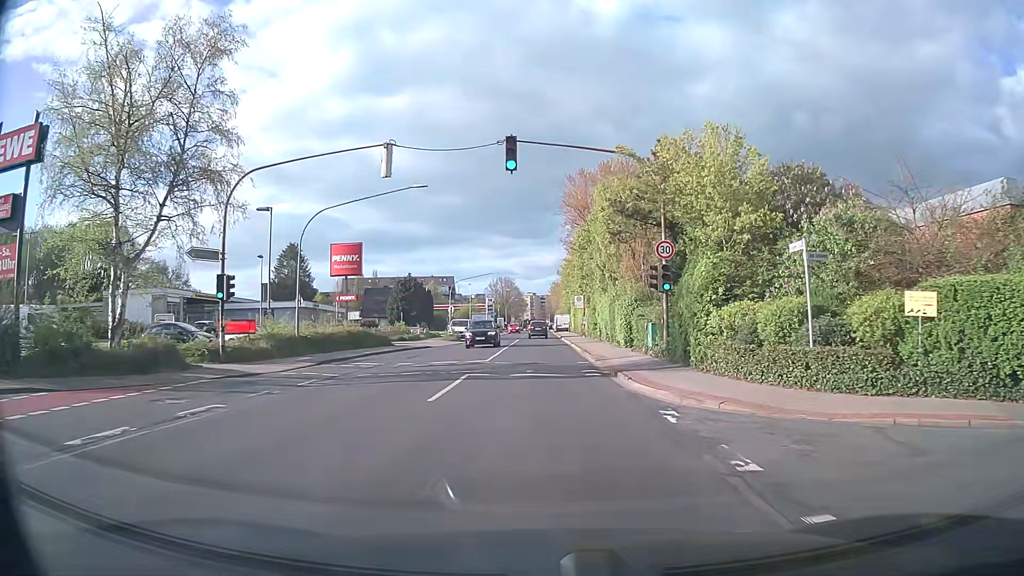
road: secondary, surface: asphalt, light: Day
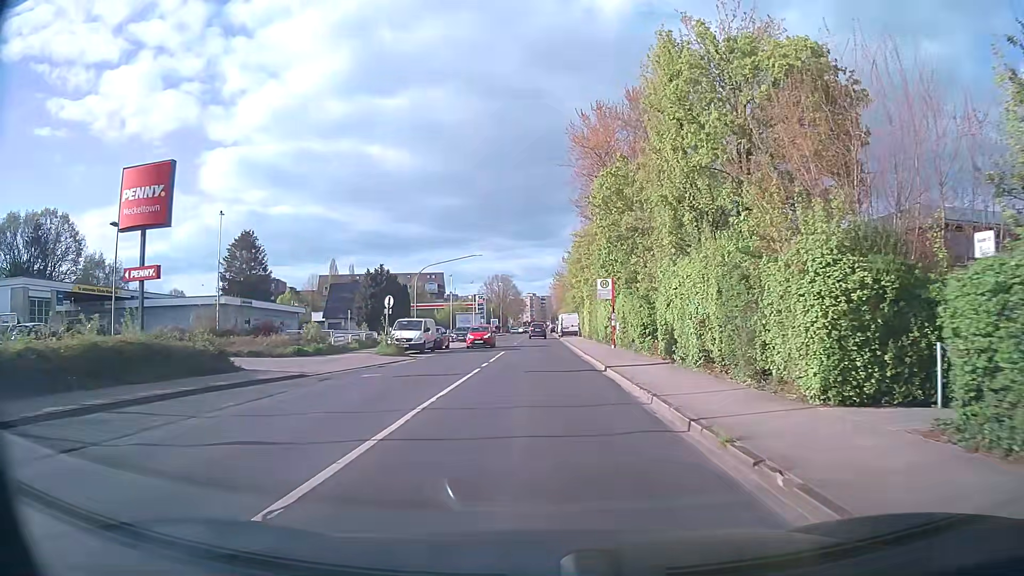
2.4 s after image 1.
(0.0, +22.9) m; 0°
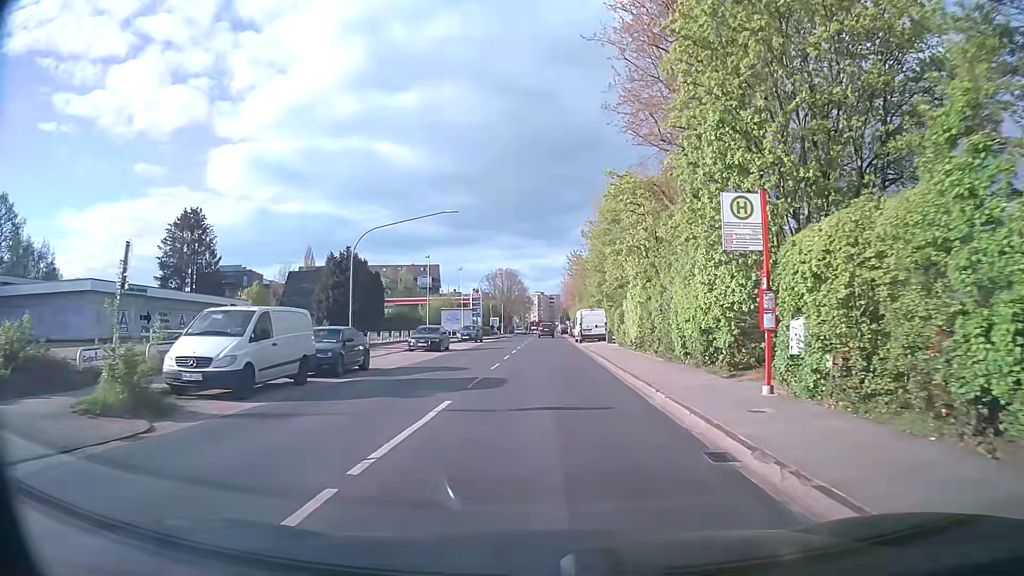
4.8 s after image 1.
(-0.1, +22.6) m; -1°
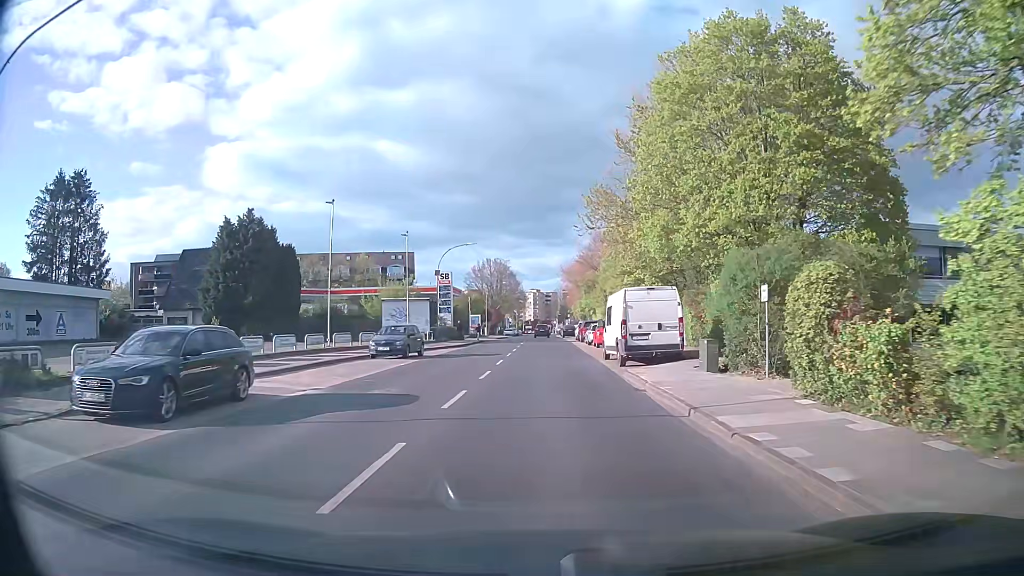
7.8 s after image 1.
(+0.2, +28.1) m; +1°
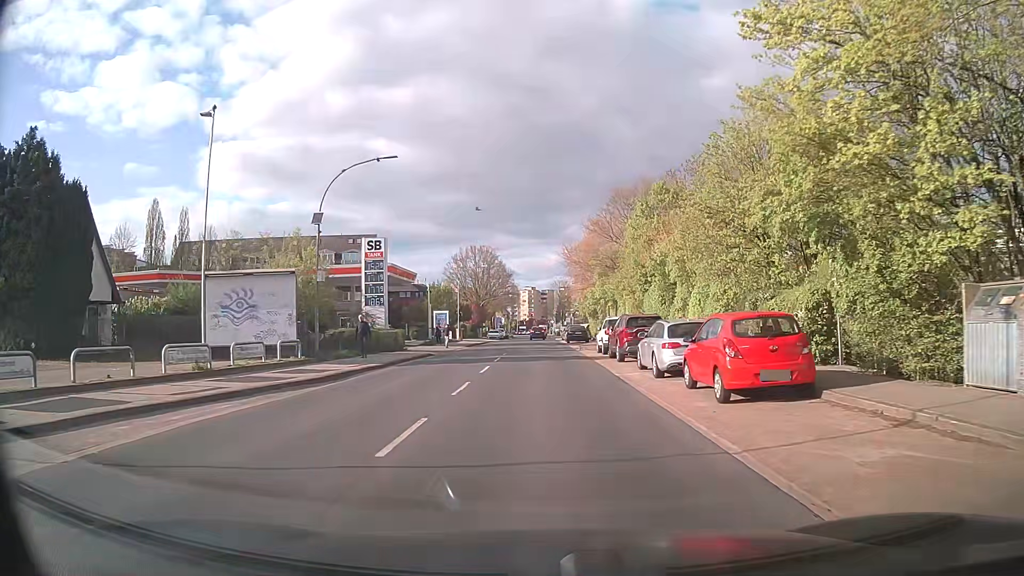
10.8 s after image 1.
(0.0, +28.0) m; 0°
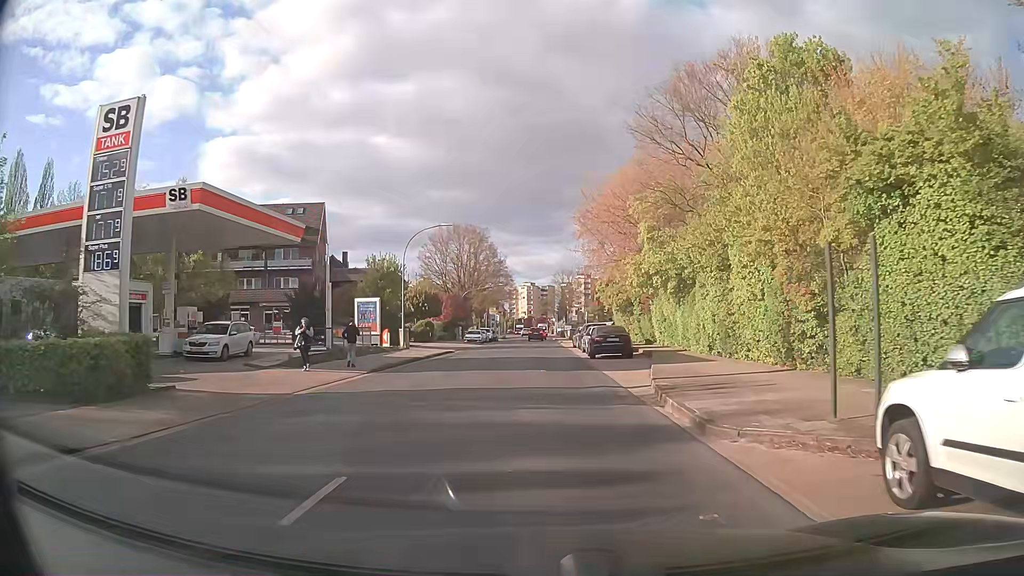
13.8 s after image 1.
(+0.2, +28.0) m; +1°
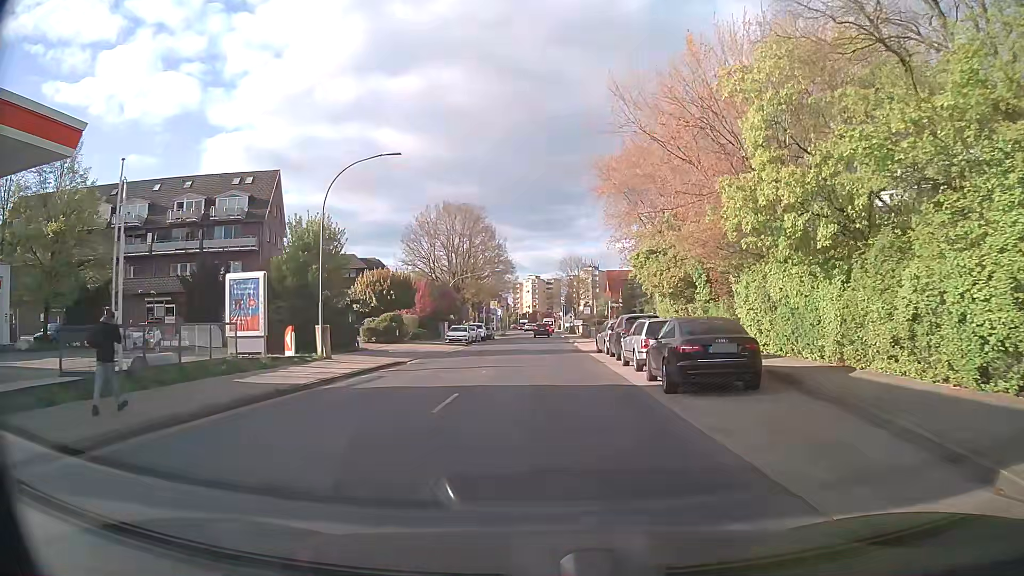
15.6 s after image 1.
(-0.2, +16.9) m; 0°
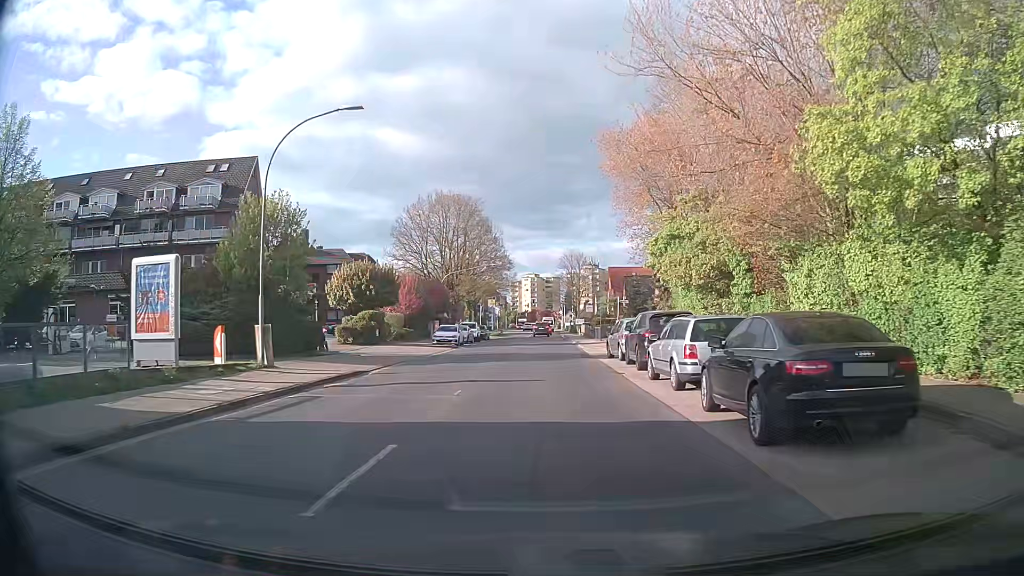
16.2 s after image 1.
(0.0, +5.7) m; 0°
(0, +10) (0, +20) (0, +30) (0, +40) (0, +50) (0, +60) (0, +70) (0, +80) (0, +90) (0, +100) m
